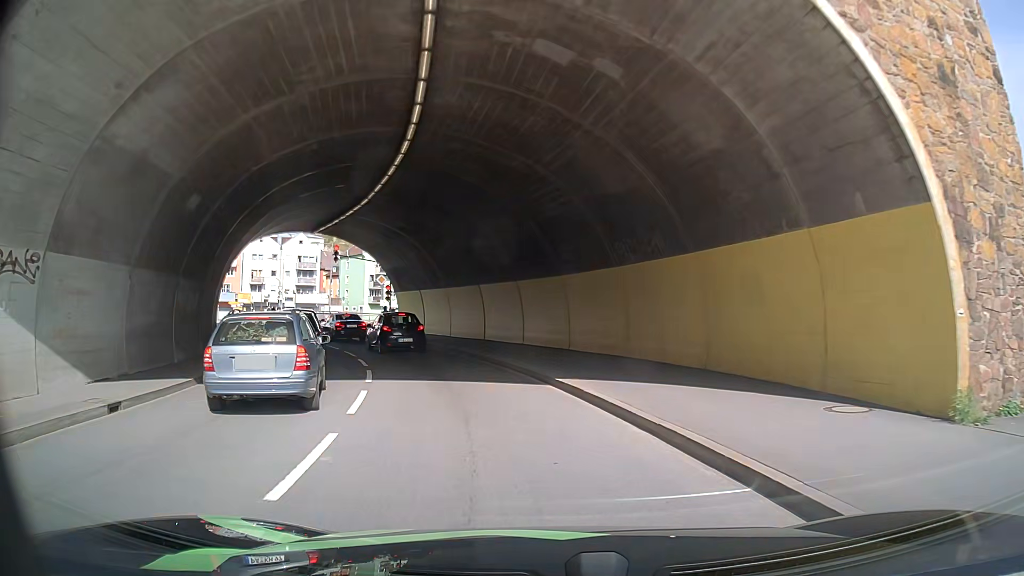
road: primary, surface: asphalt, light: Day
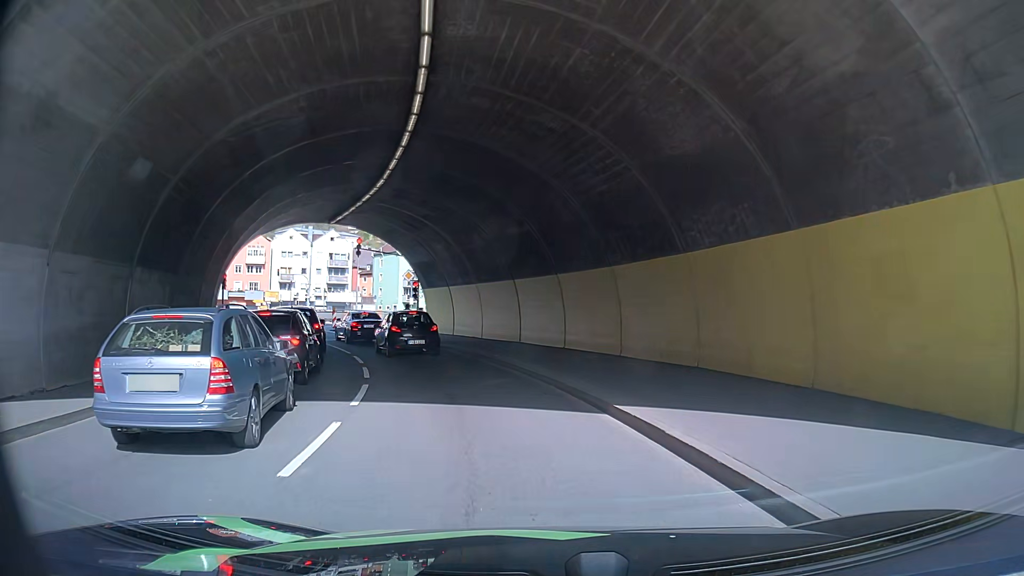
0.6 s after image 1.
(-0.1, +3.8) m; -2°
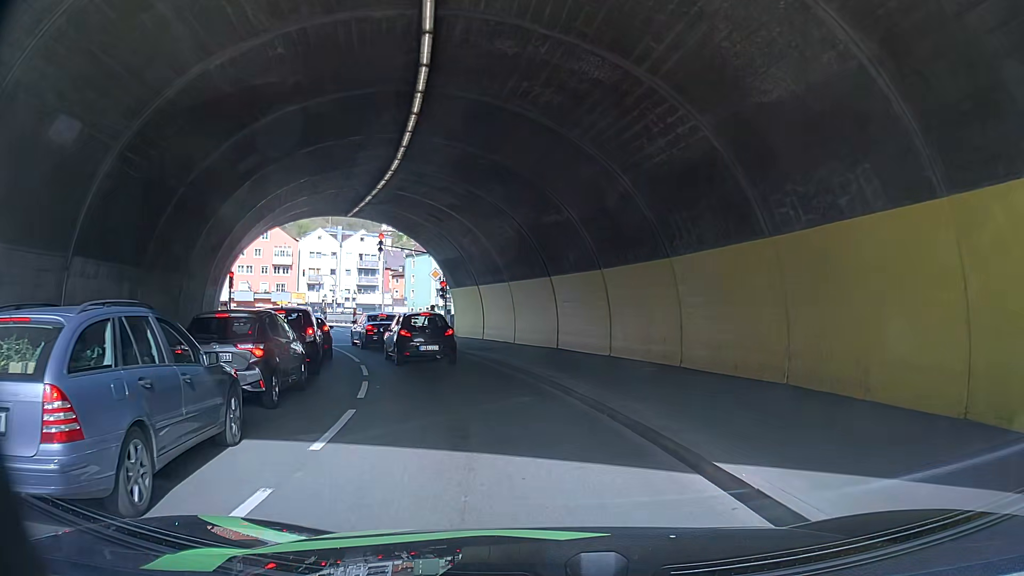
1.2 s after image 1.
(-0.1, +3.3) m; -3°
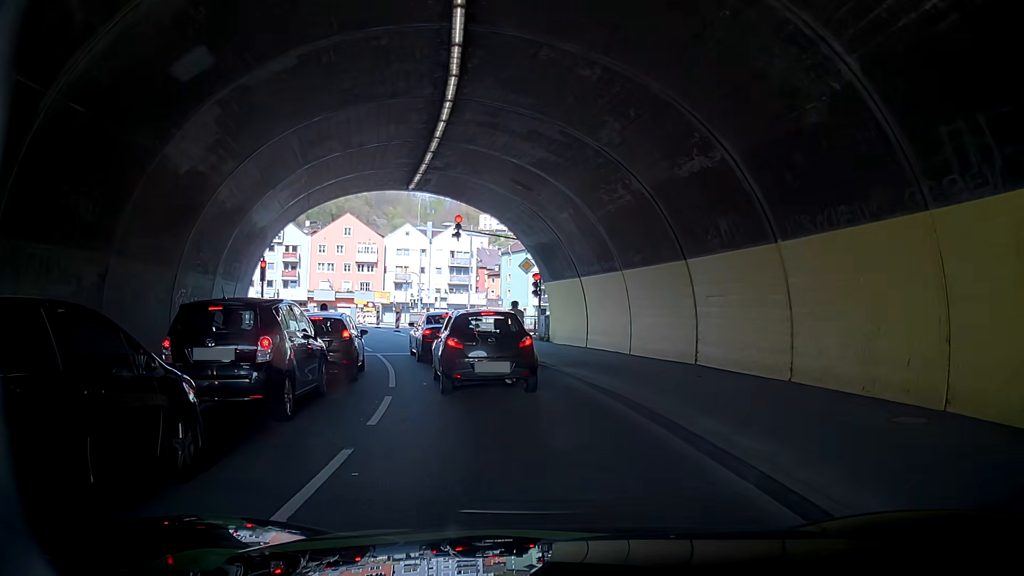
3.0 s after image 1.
(-0.6, +7.2) m; -6°
